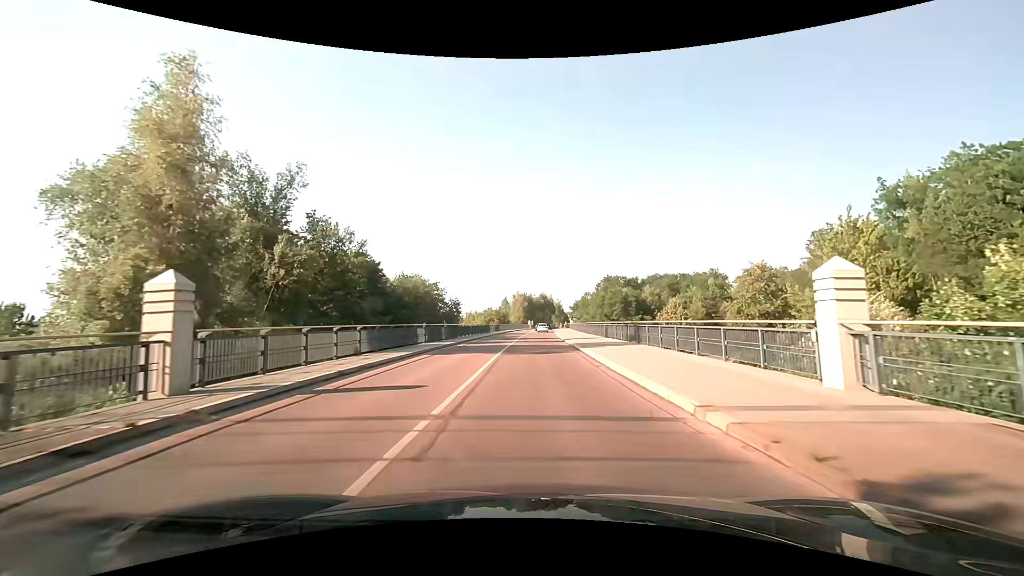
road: secondary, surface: asphalt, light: Day
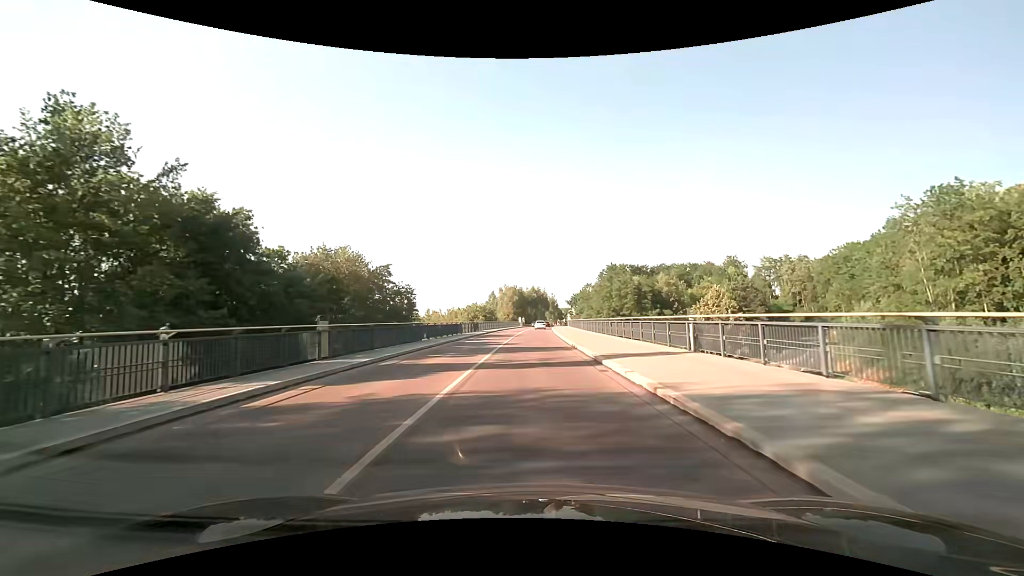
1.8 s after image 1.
(+0.3, +22.9) m; +1°
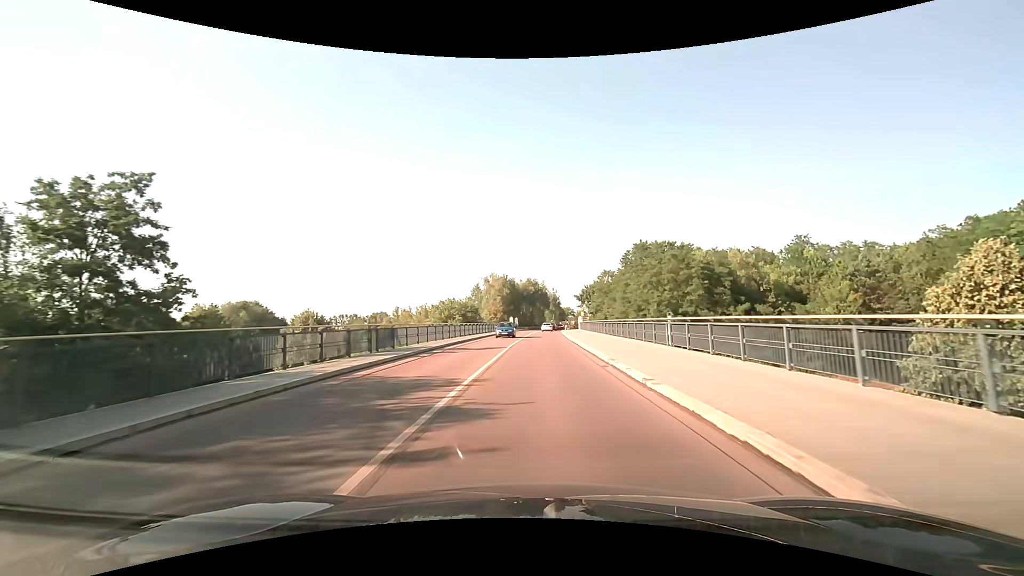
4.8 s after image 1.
(+0.3, +38.5) m; +1°
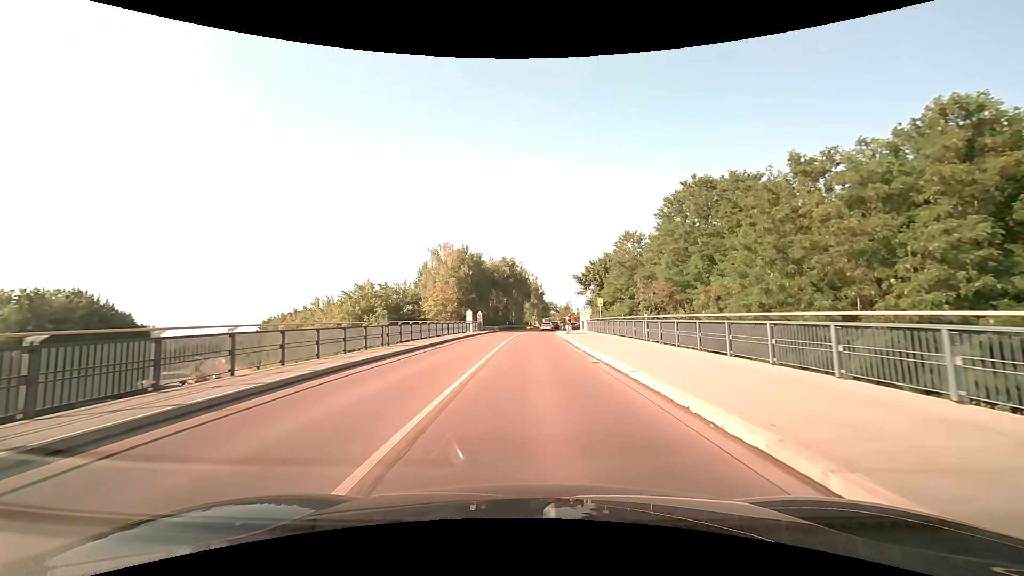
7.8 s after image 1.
(+0.7, +39.8) m; +3°
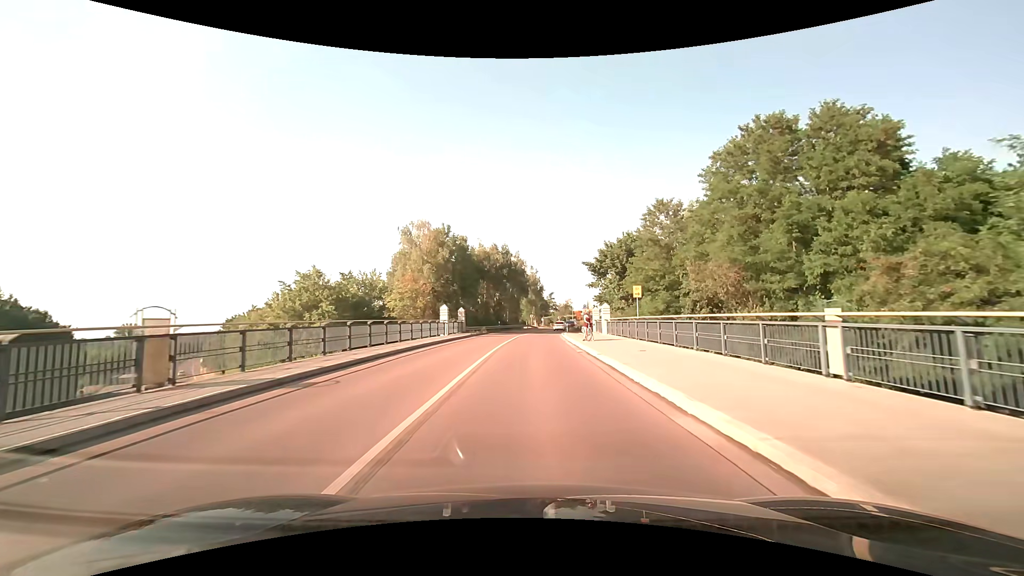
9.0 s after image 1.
(0.0, +15.1) m; 0°
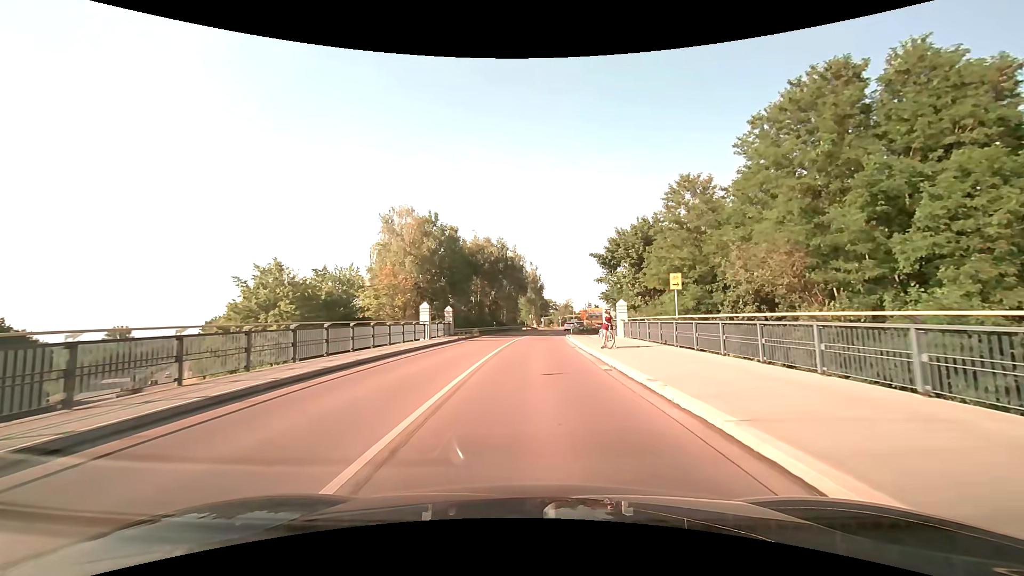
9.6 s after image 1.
(0.0, +7.2) m; 0°
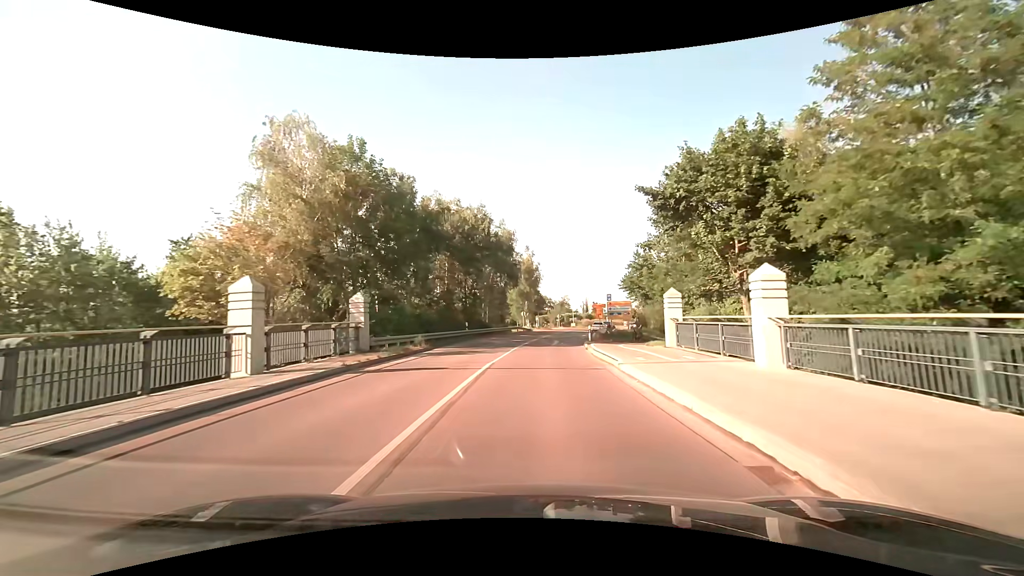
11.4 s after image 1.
(+0.1, +20.6) m; +1°
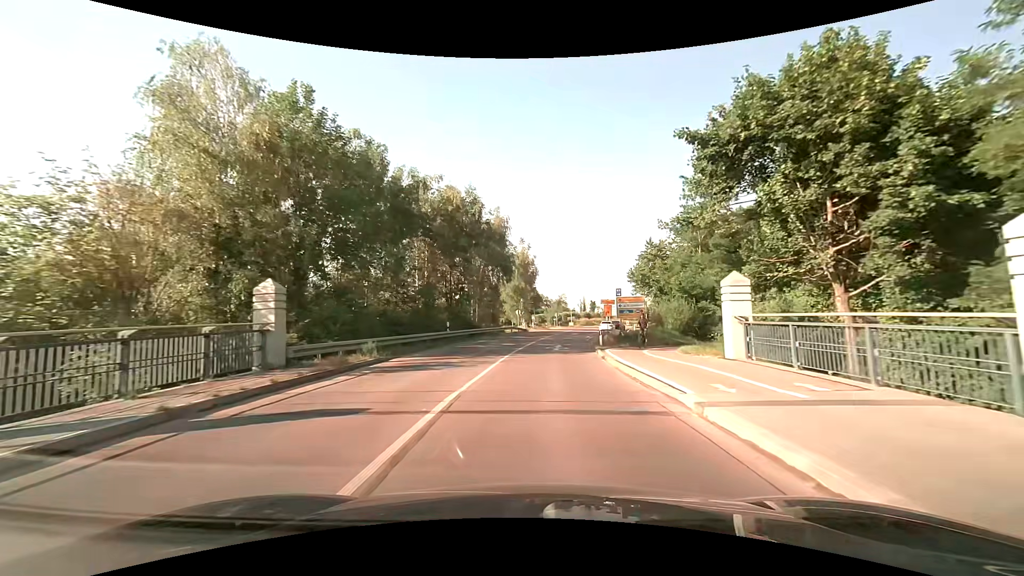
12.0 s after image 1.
(0.0, +6.8) m; 0°
(0, +10) (0, +20) (+1, +30) (+2, +40) (+5, +50) (+8, +59) (+11, +69) (+14, +78) (+19, +87) (+25, +94) m
